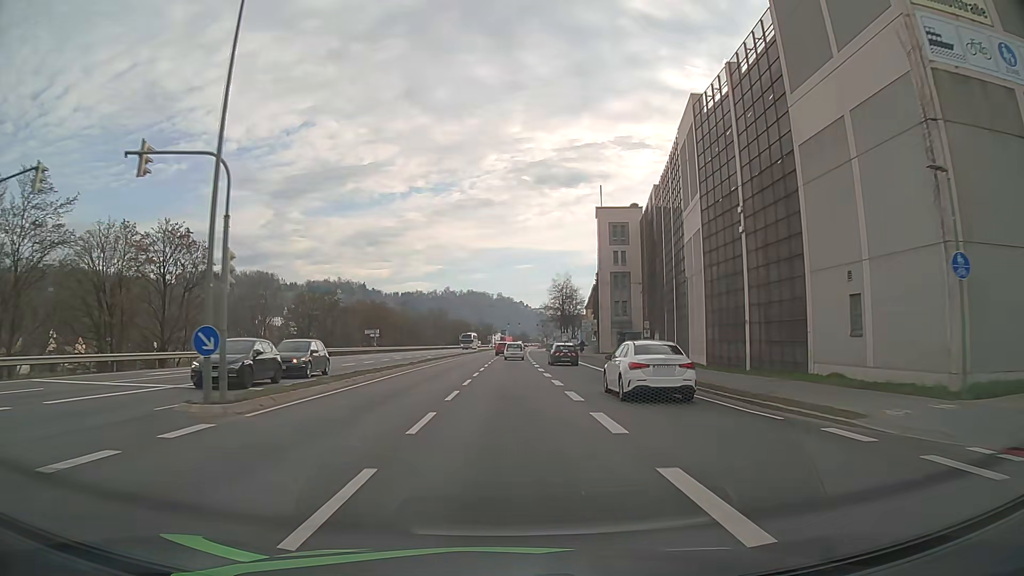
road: primary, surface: asphalt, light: Day
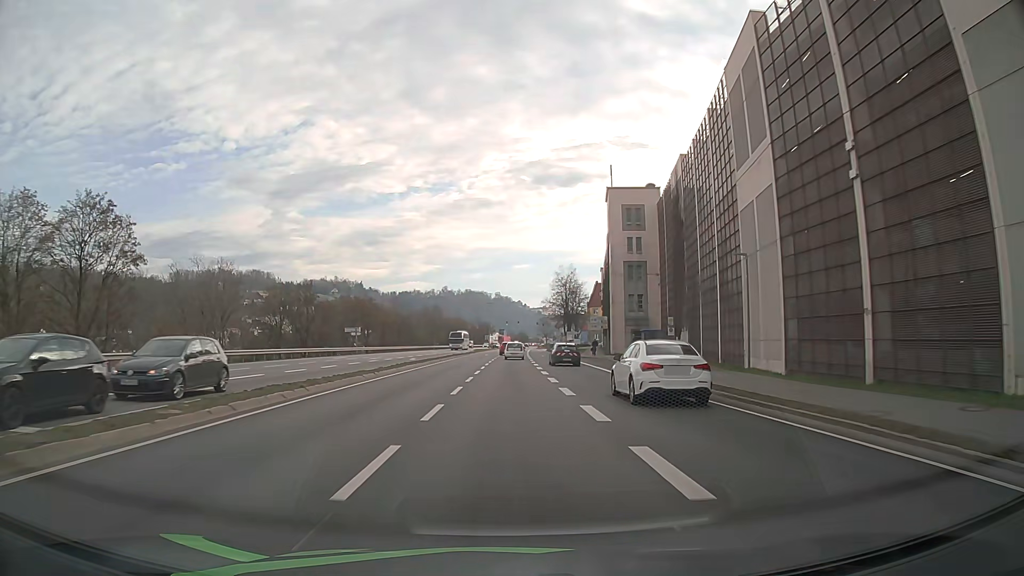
(0.0, +10.4) m; 0°
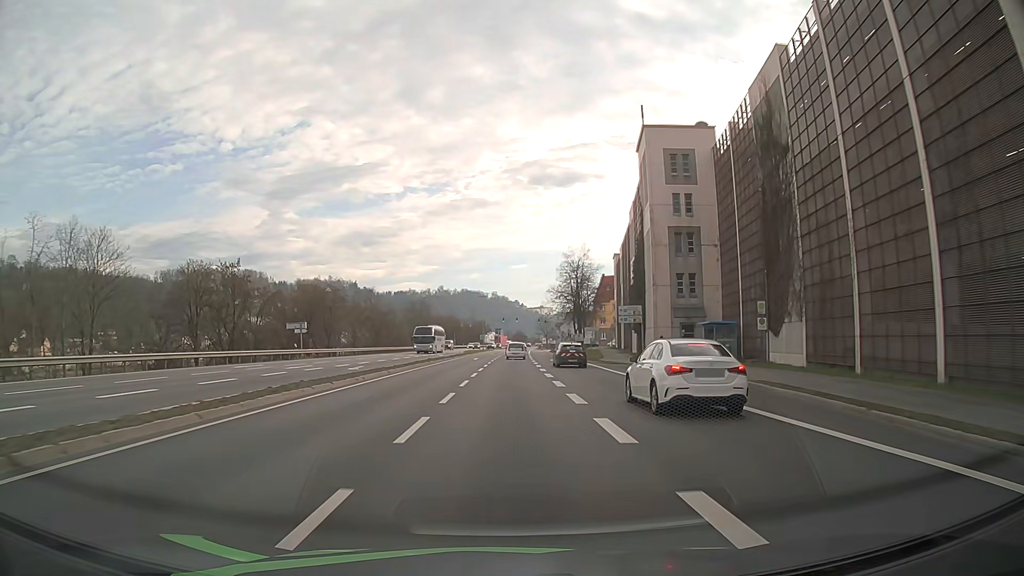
(0.0, +20.7) m; 0°
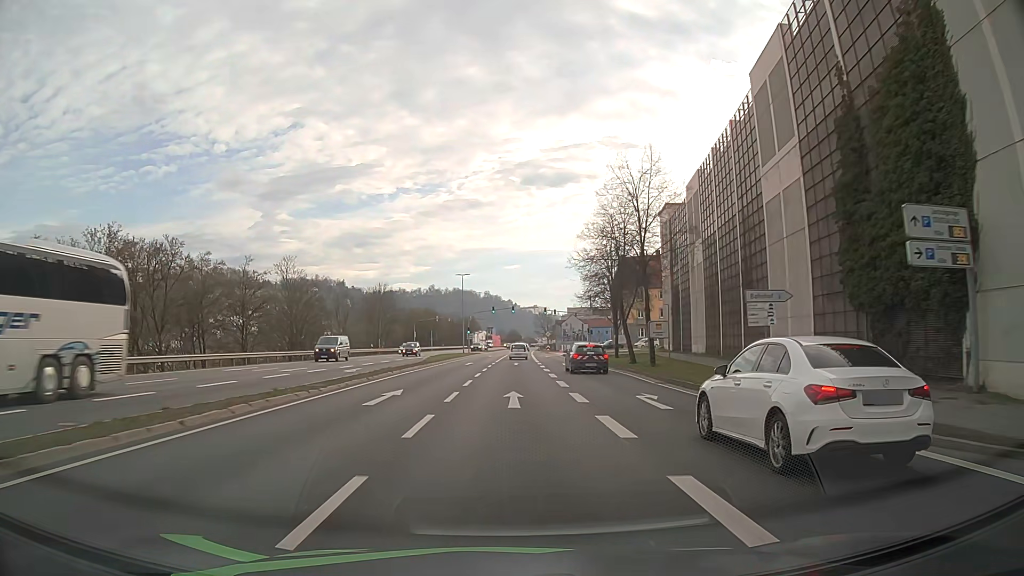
(+0.2, +41.5) m; 0°
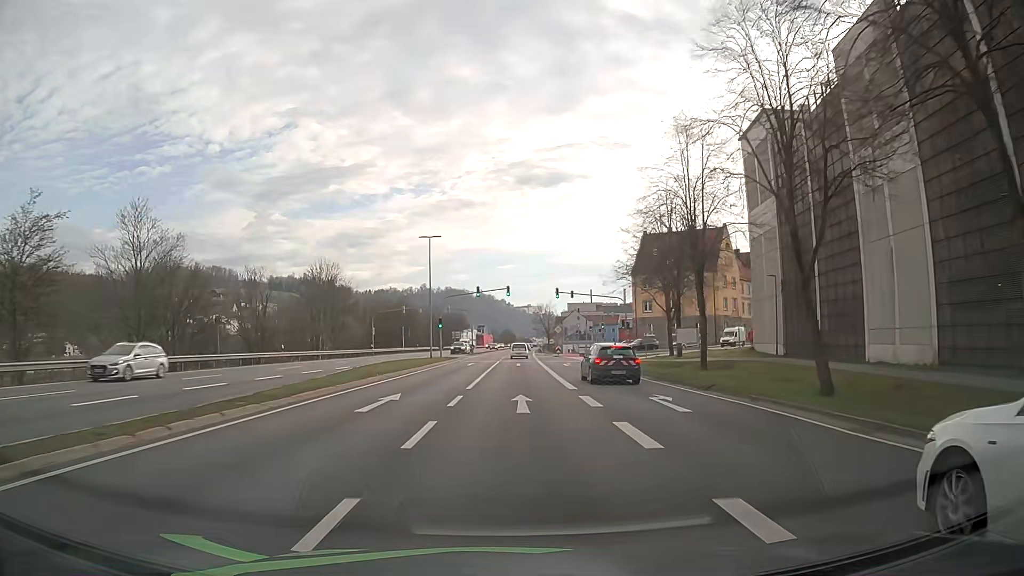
(+0.3, +31.1) m; +1°
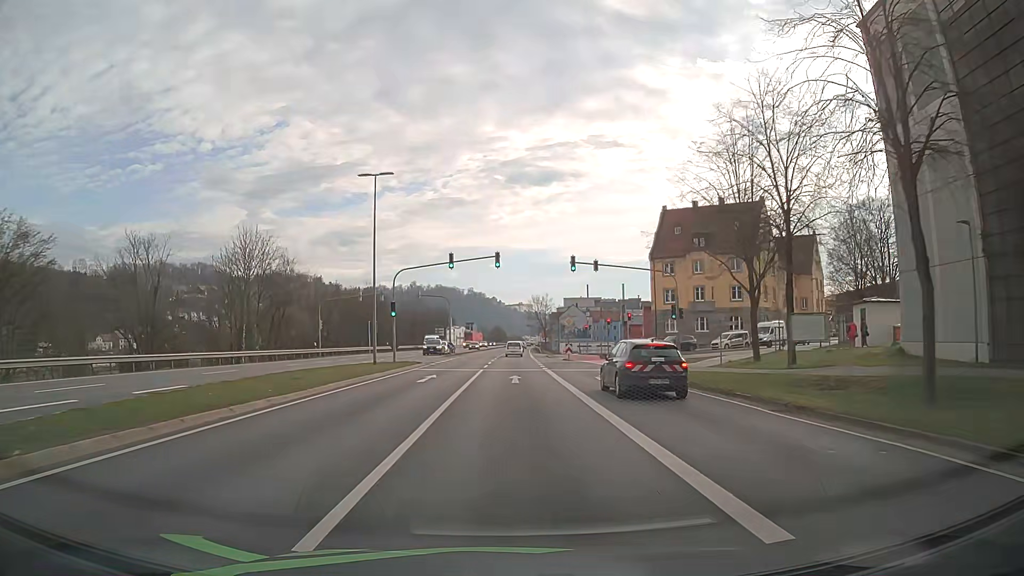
(+0.1, +20.8) m; 0°
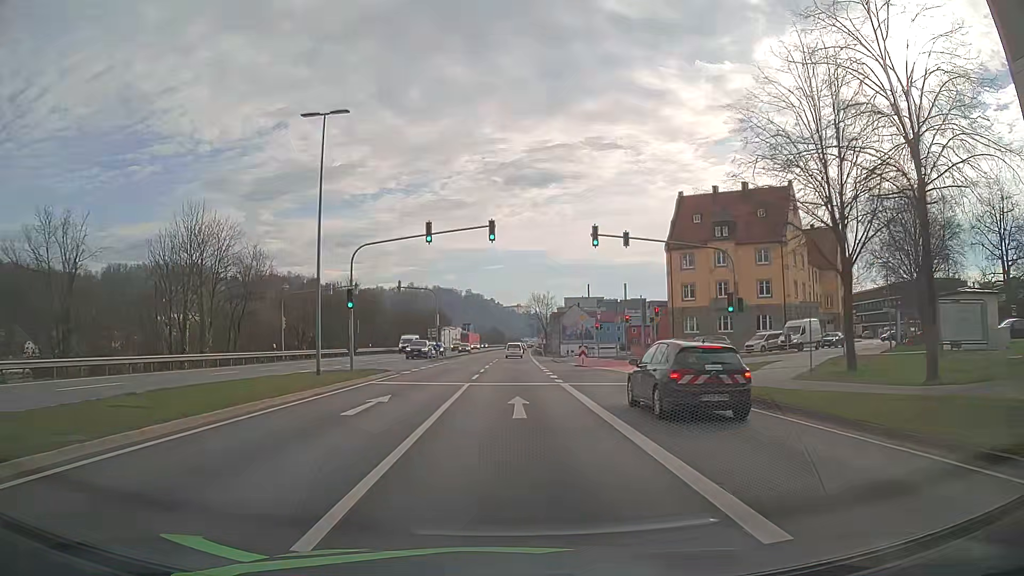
(+0.1, +10.4) m; 0°
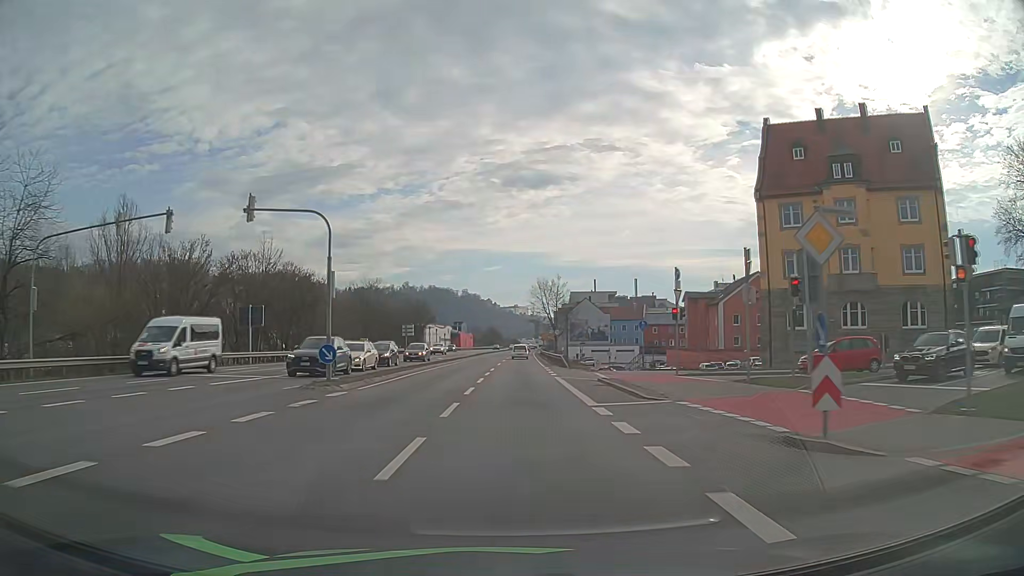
(+0.3, +31.2) m; +1°
(0, +10) (0, +20) (0, +30) (0, +40) (0, +50) (+1, +60) (+1, +70) (+1, +80) (0, +90) (0, +100) m
